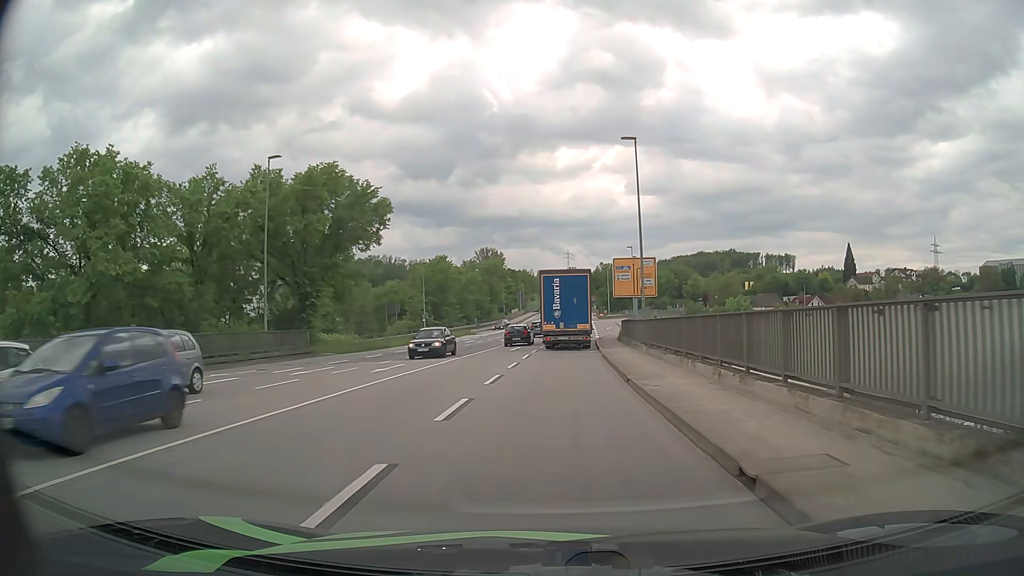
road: primary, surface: asphalt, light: Day
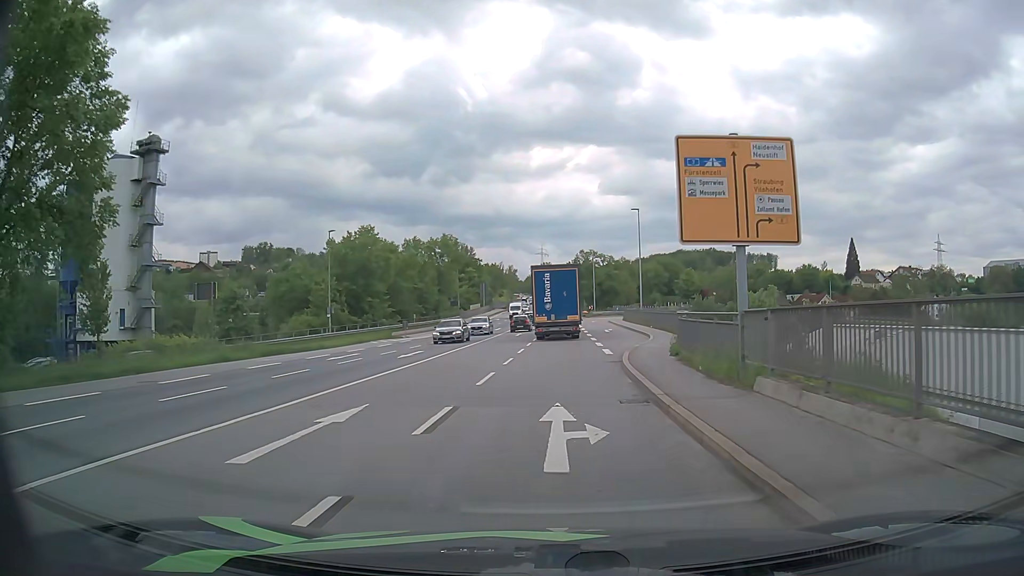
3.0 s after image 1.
(+0.8, +31.4) m; +2°
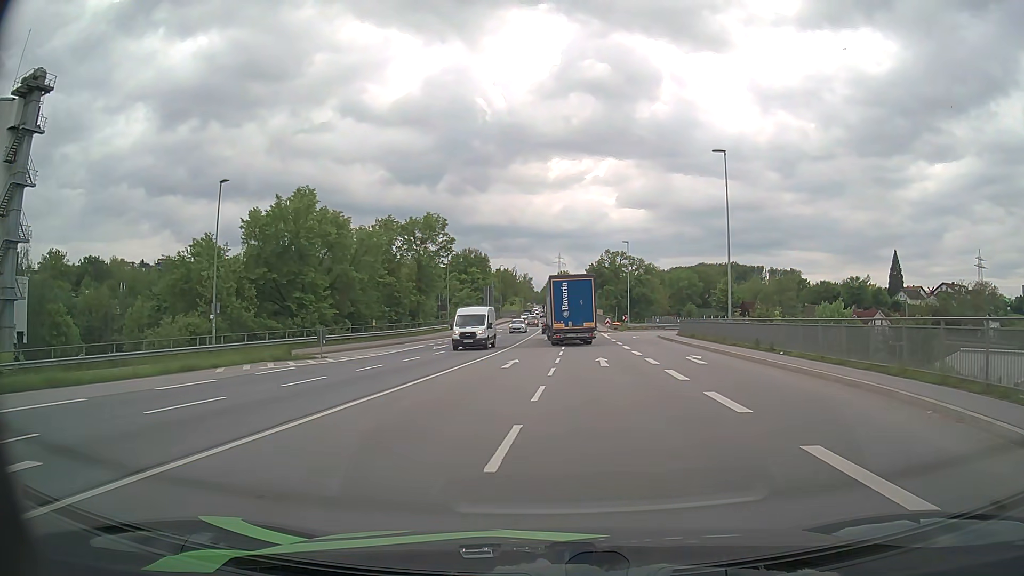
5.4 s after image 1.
(-0.4, +26.1) m; -2°
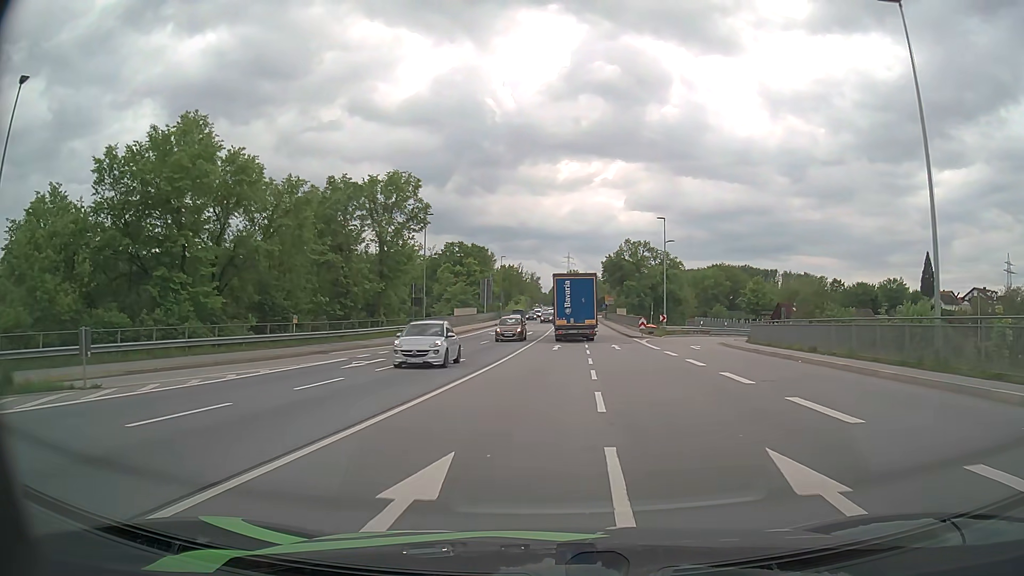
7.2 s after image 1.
(0.0, +20.0) m; 0°
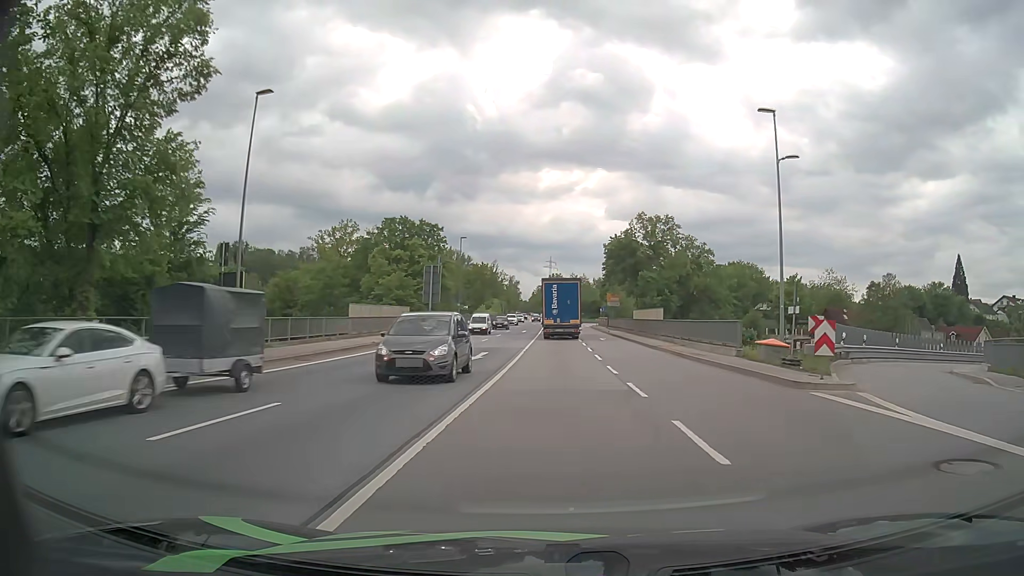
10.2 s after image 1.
(+0.3, +34.2) m; +2°
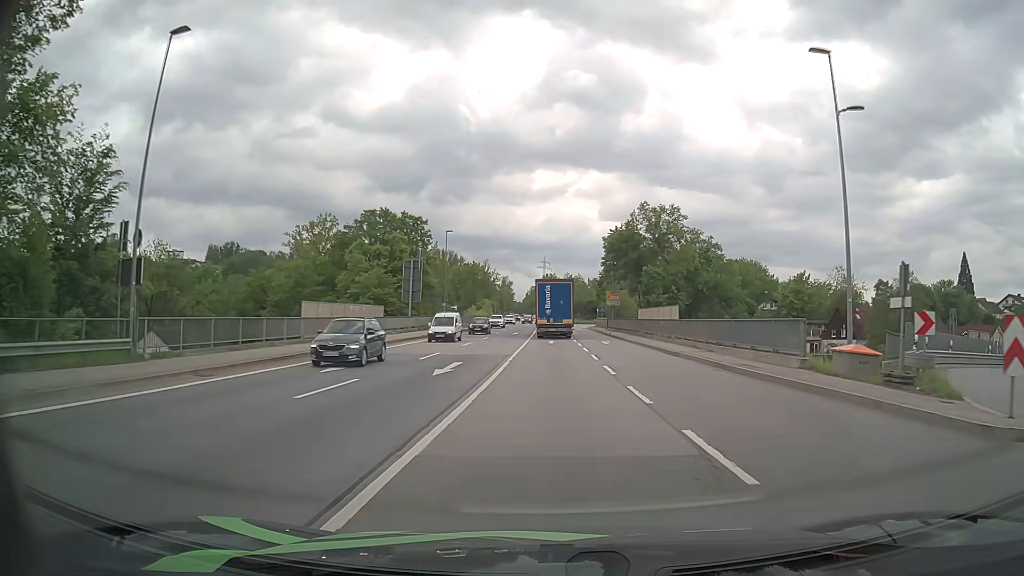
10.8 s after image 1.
(0.0, +7.0) m; +1°
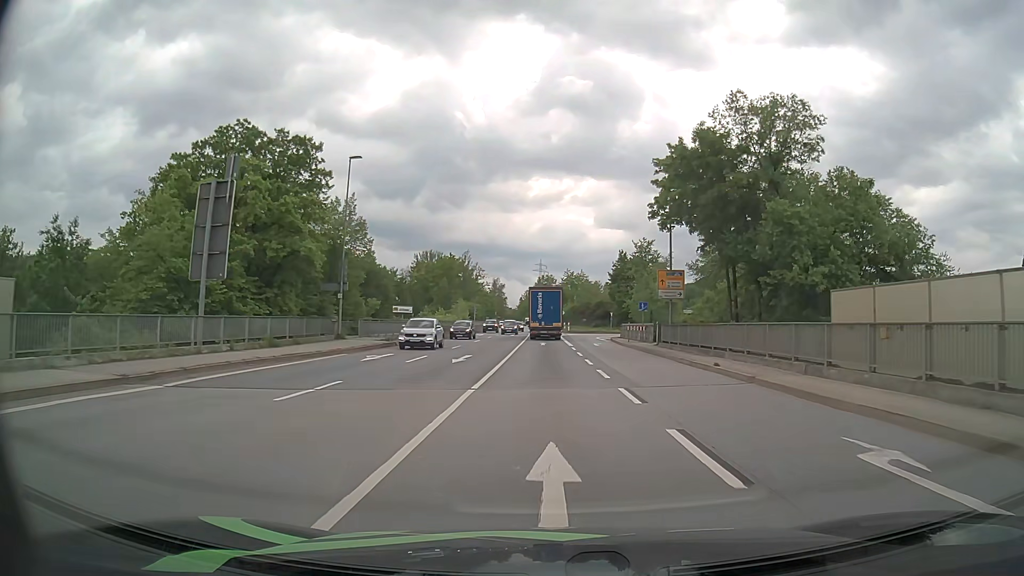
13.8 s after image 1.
(0.0, +36.7) m; 0°
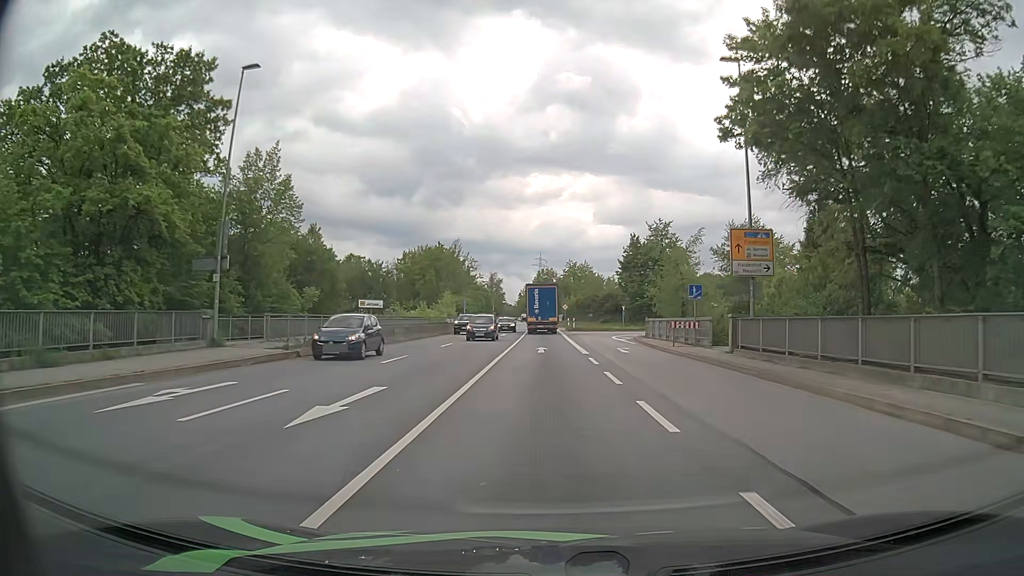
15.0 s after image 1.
(0.0, +15.2) m; 0°
(0, +10) (0, +20) (0, +30) (0, +40) (0, +50) (-1, +60) (-1, +70) (-1, +80) (-1, +90) (-2, +100) m
